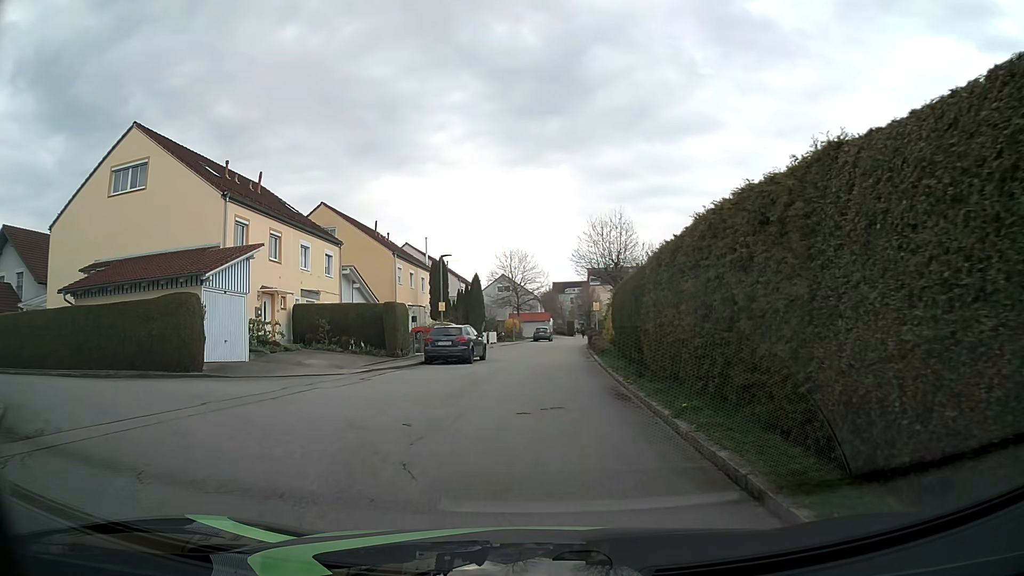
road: residential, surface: asphalt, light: Day
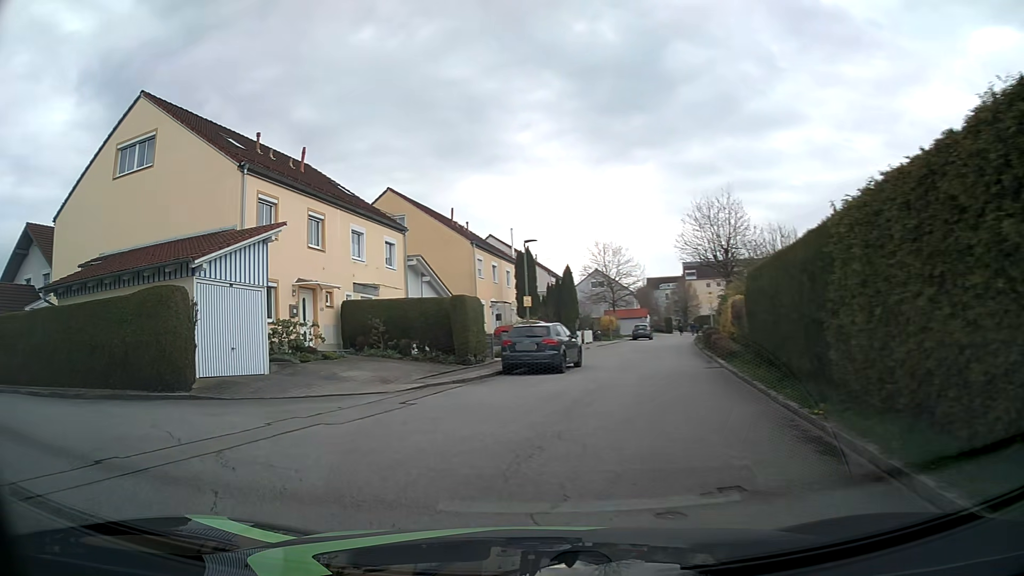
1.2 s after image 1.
(0.0, +5.6) m; -6°
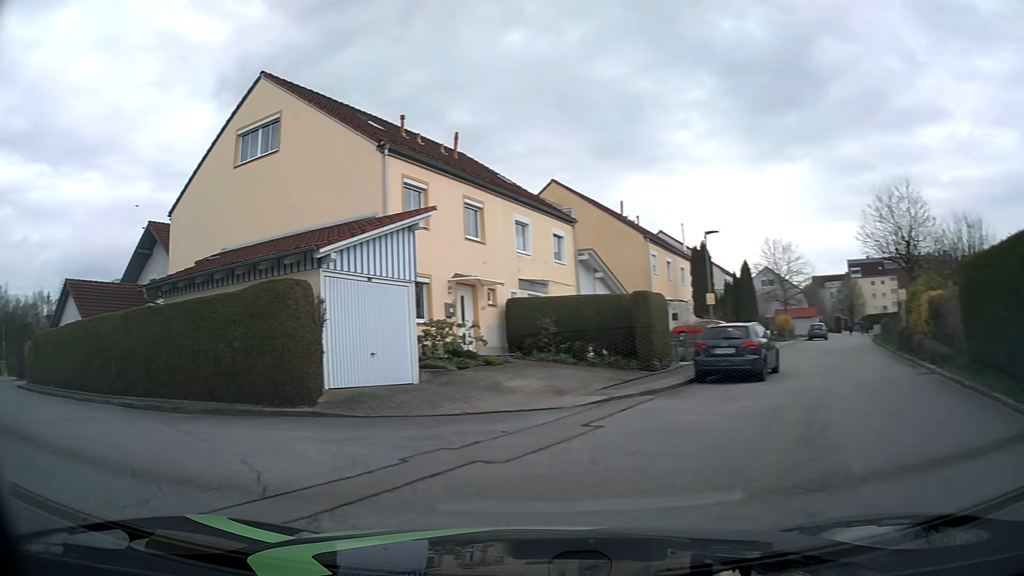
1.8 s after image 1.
(-0.3, +2.7) m; -13°
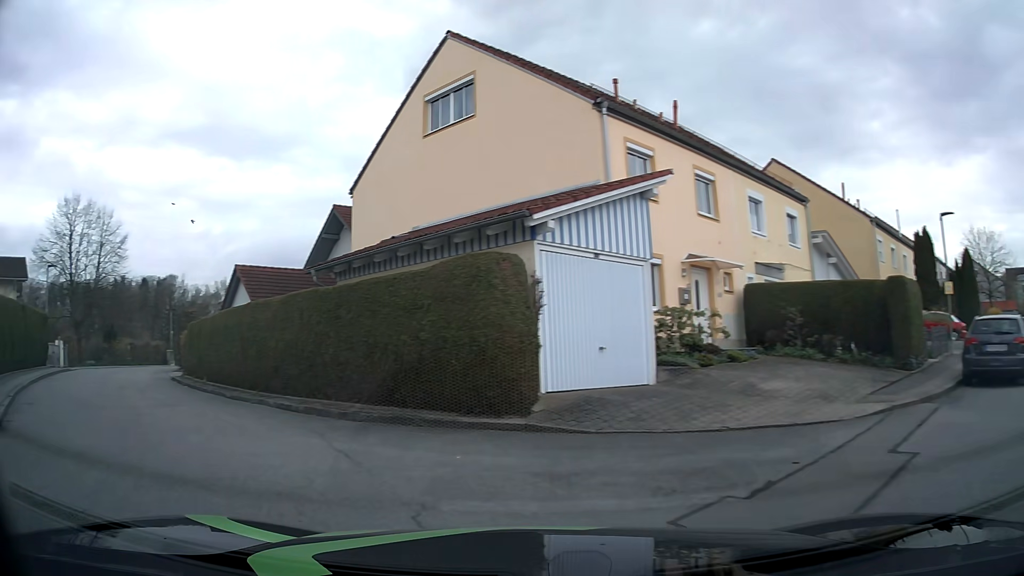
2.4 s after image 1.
(-0.5, +2.8) m; -19°
